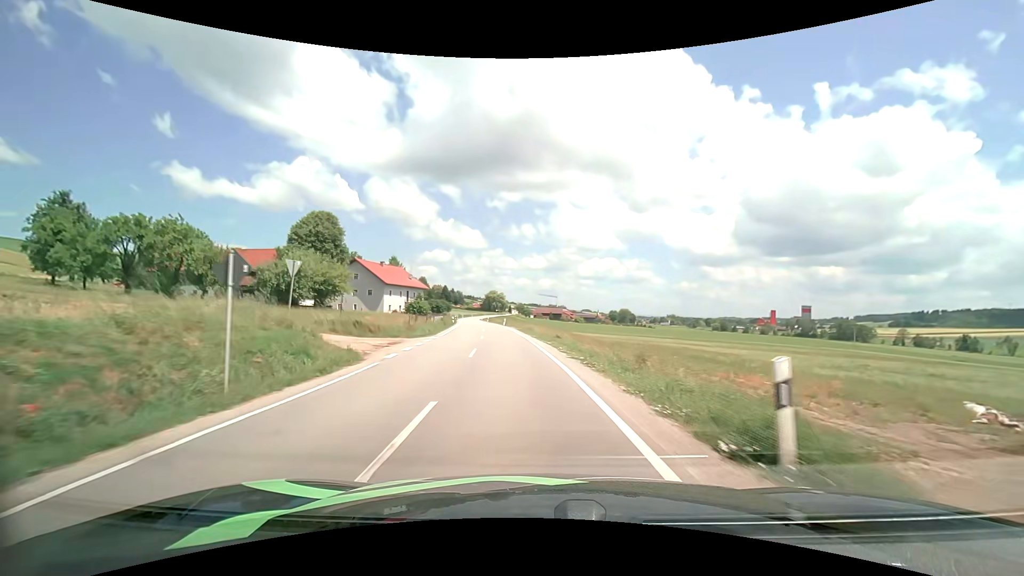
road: secondary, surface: asphalt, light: Day
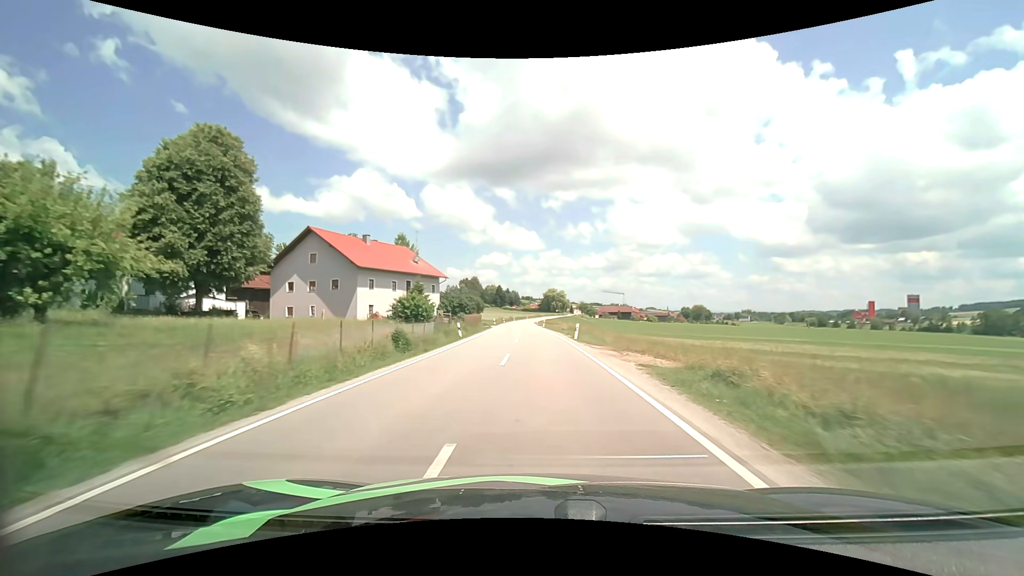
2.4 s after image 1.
(-2.9, +39.1) m; -6°
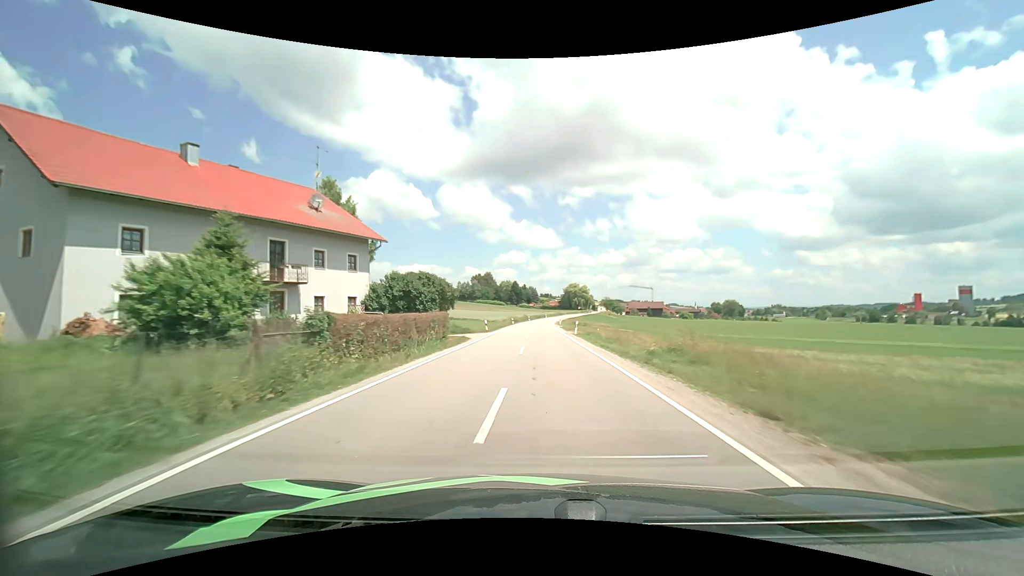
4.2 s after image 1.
(-0.7, +32.2) m; -2°
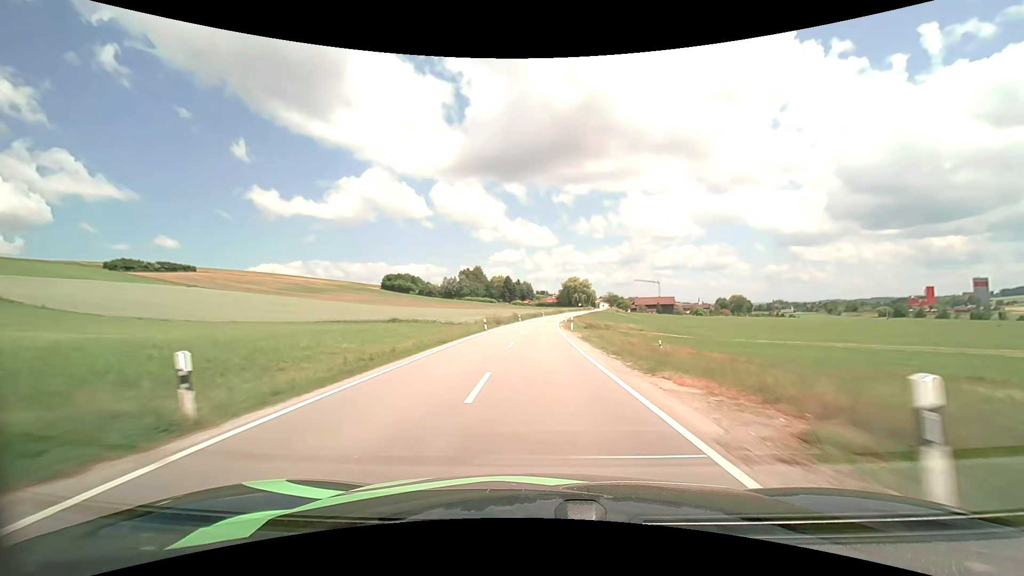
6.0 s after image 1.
(+0.2, +34.2) m; +1°
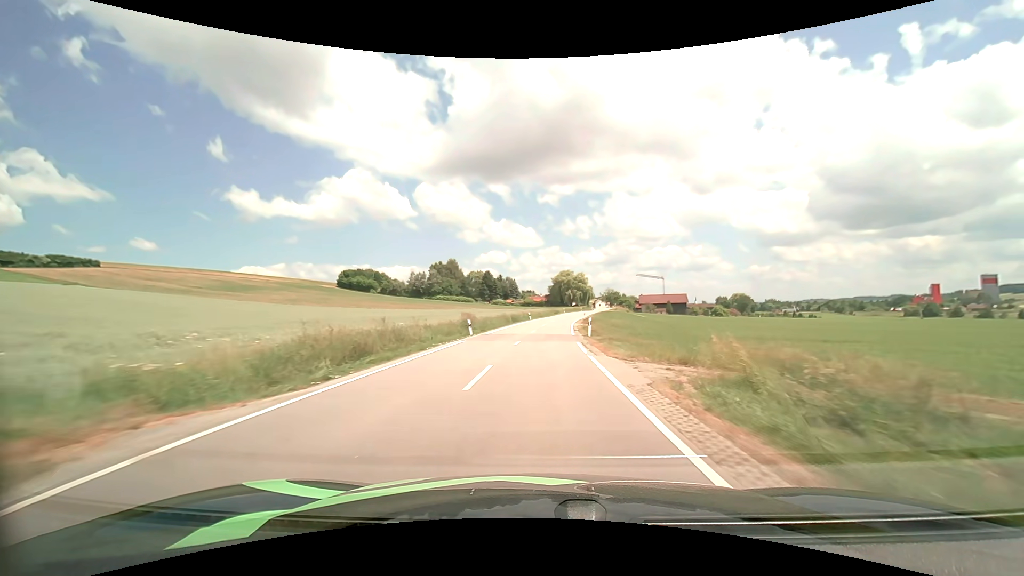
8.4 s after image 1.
(+0.2, +47.3) m; +1°
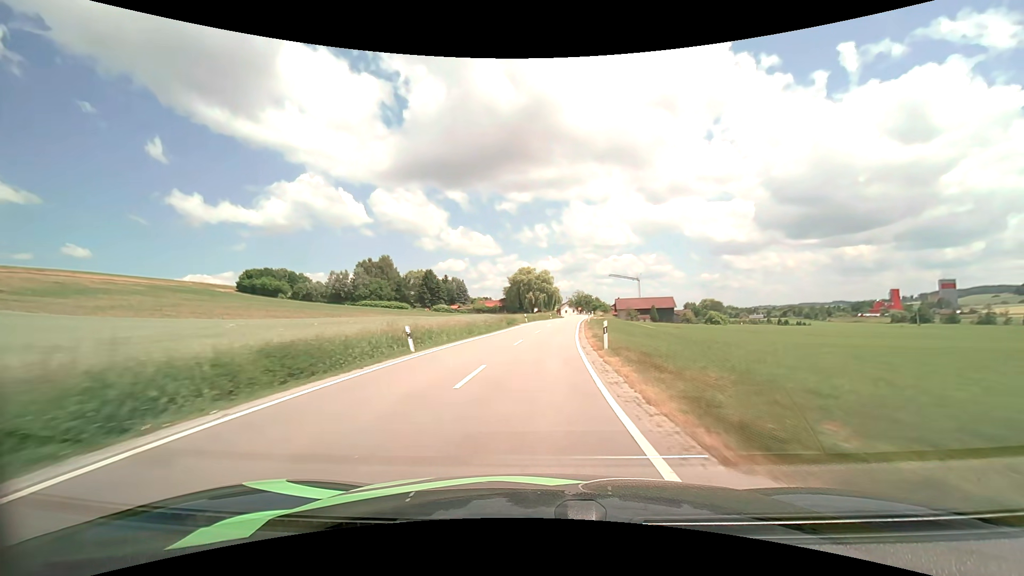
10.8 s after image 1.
(+2.0, +47.8) m; +5°
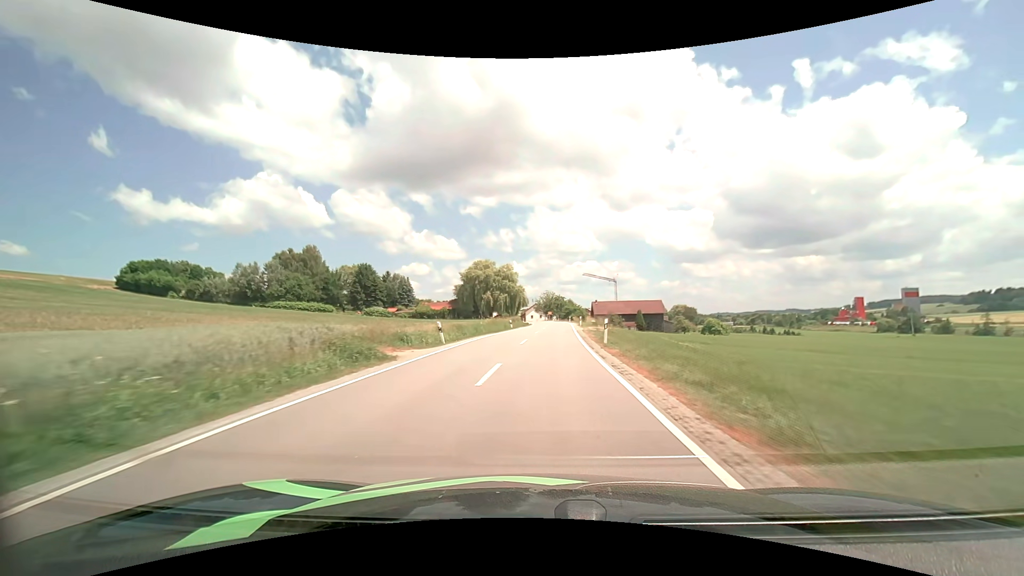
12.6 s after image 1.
(+1.2, +36.1) m; +4°
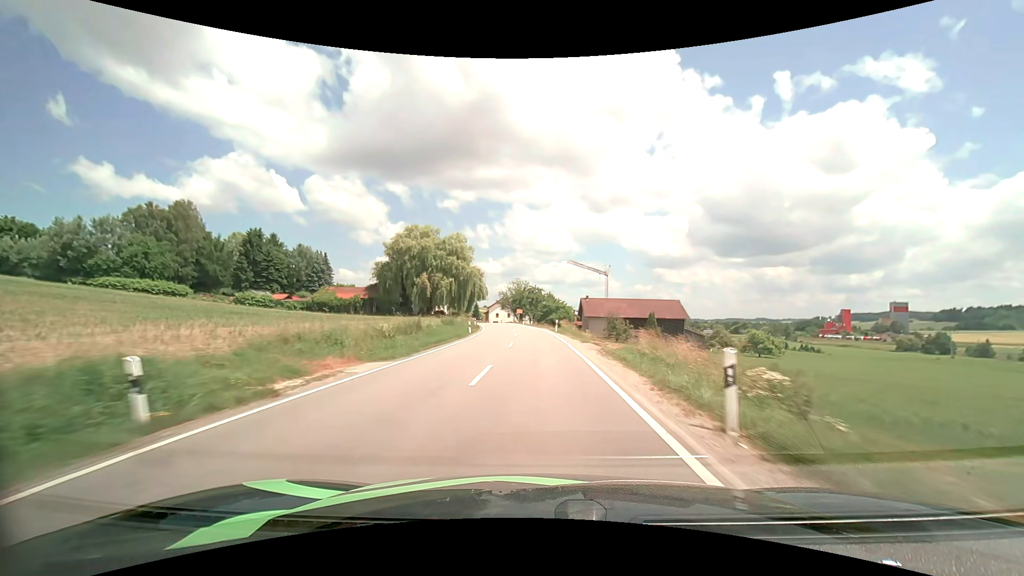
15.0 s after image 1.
(+1.8, +47.6) m; +3°
(0, +10) (0, +20) (0, +30) (-1, +40) (-2, +50) (-2, +60) (-3, +70) (-5, +80) (-7, +90) (-8, +99) m
